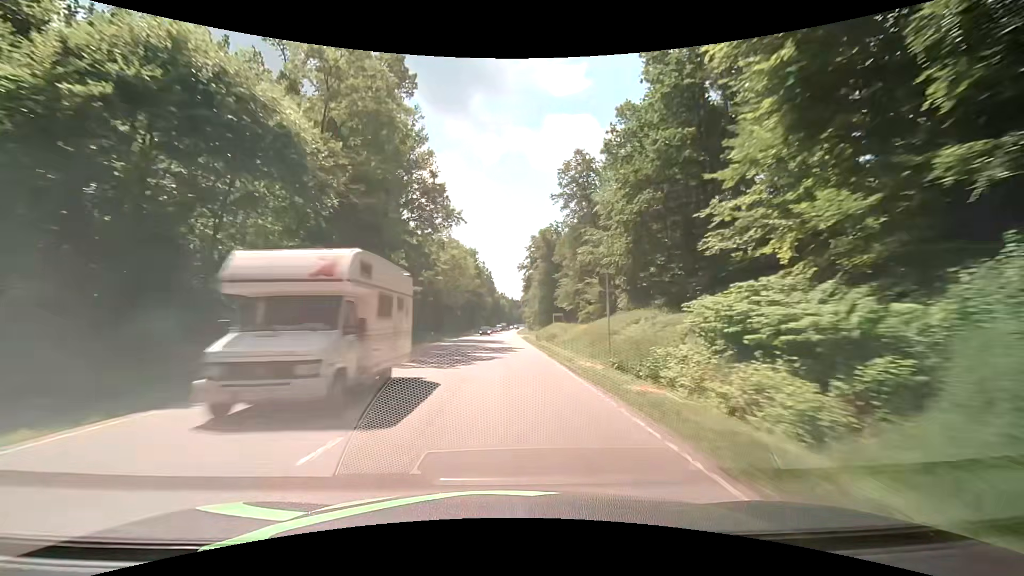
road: secondary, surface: asphalt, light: Day
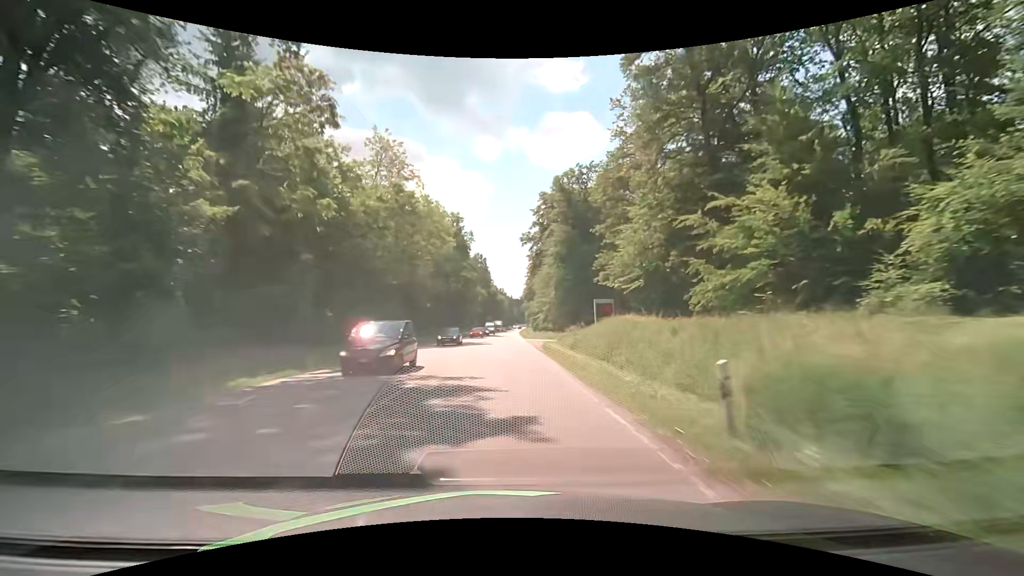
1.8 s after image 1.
(+0.1, +42.7) m; 0°
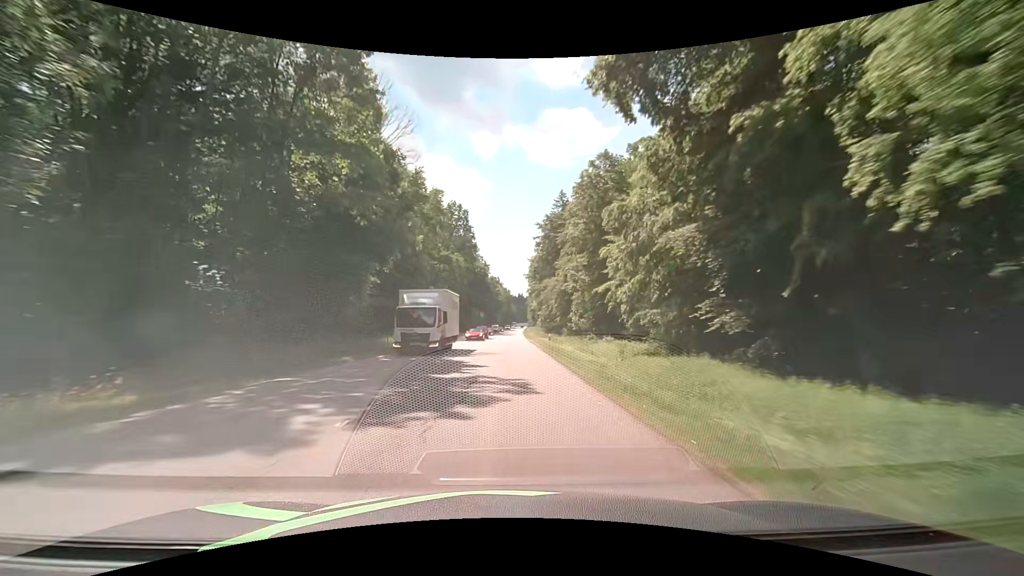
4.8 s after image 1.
(+0.2, +71.0) m; 0°
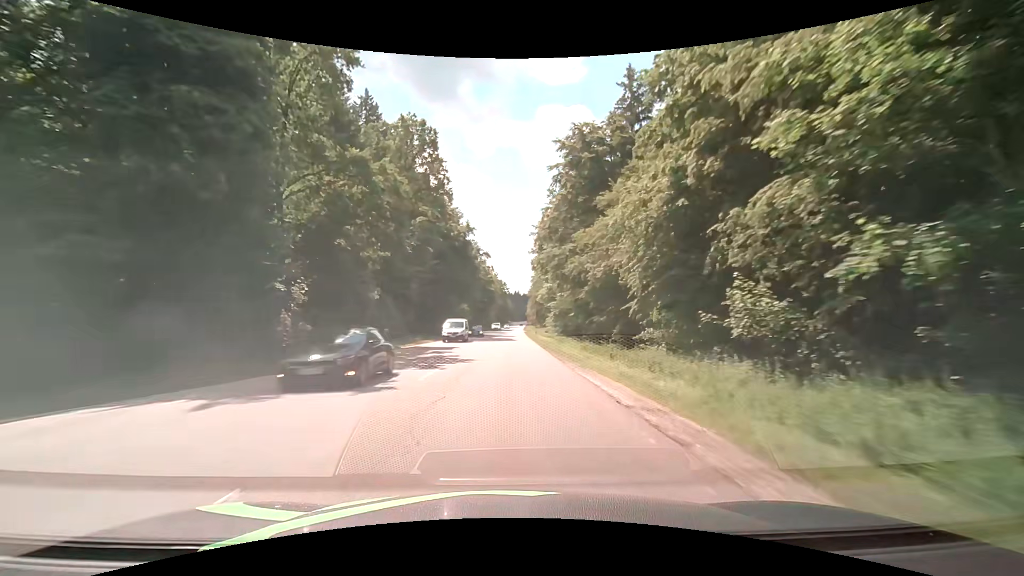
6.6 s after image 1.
(+0.2, +42.5) m; +1°
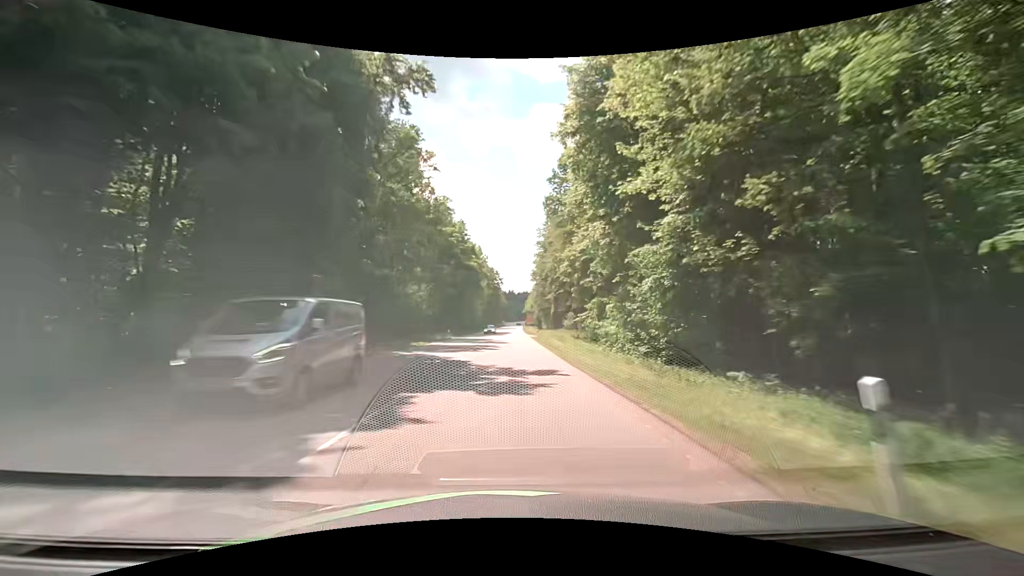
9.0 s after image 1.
(+0.2, +54.7) m; 0°
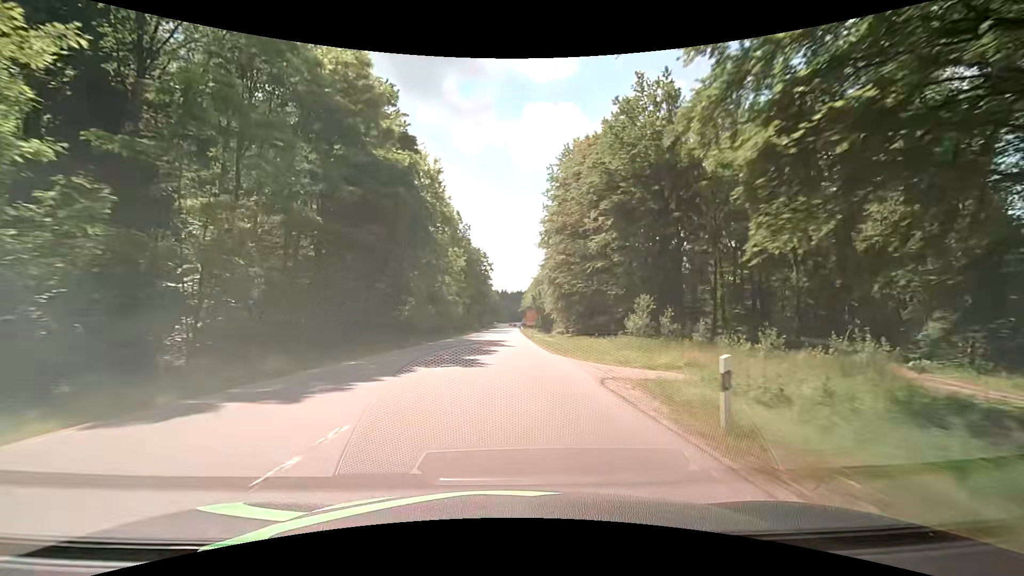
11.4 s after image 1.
(+0.4, +50.5) m; +1°
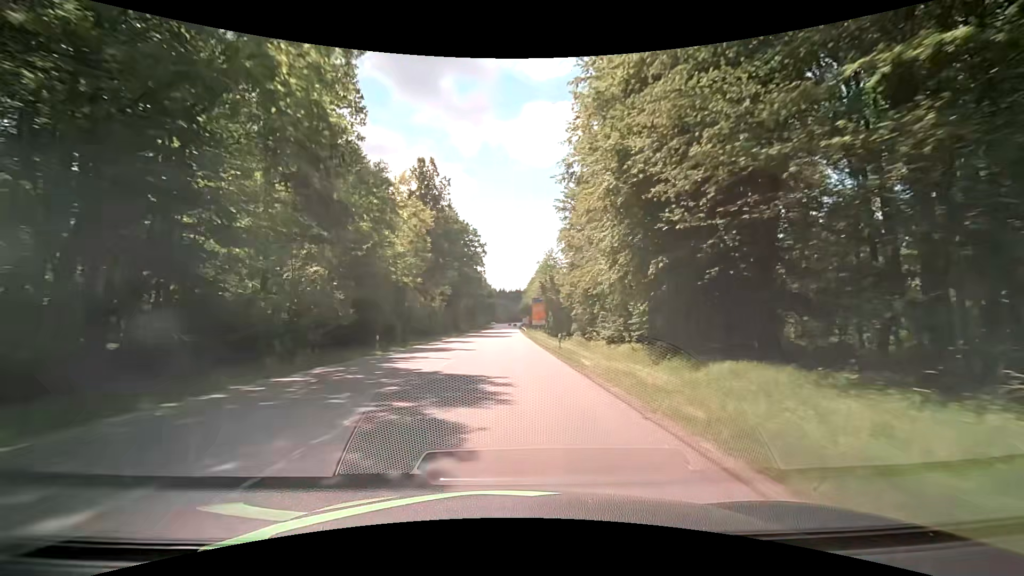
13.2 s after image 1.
(-0.1, +35.1) m; 0°
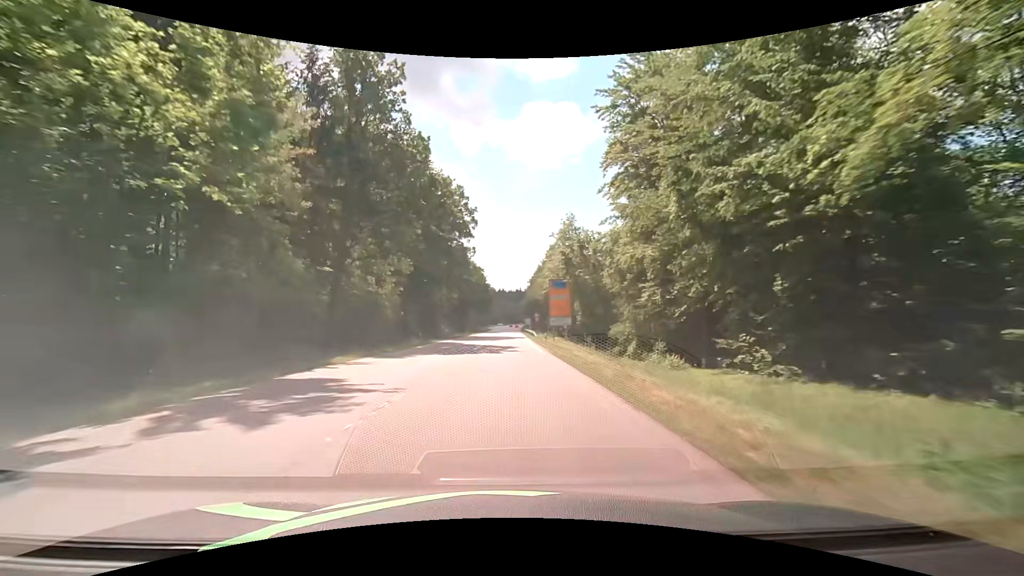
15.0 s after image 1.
(+0.1, +33.7) m; +1°
(0, +10) (0, +20) (-1, +30) (-1, +40) (-1, +50) (-1, +60) (-1, +70) (-1, +80) (-1, +90) (-1, +100) m
